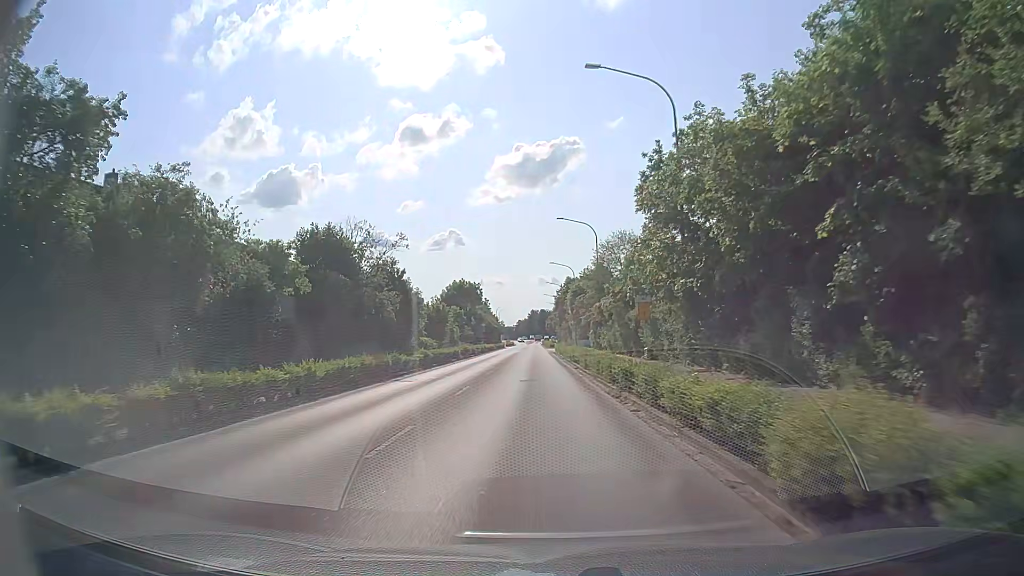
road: secondary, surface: asphalt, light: Day
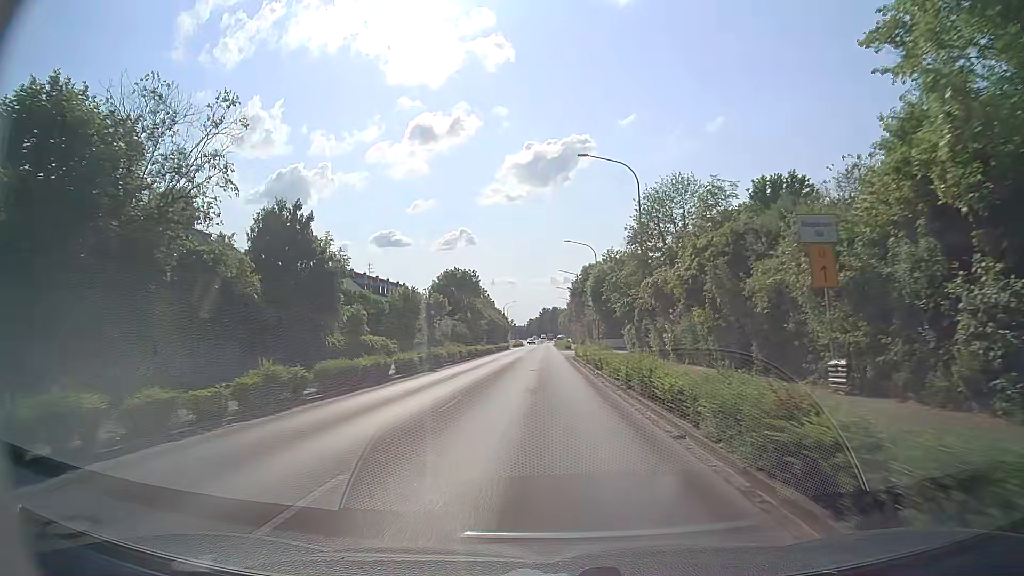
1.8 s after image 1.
(-0.2, +21.9) m; -1°
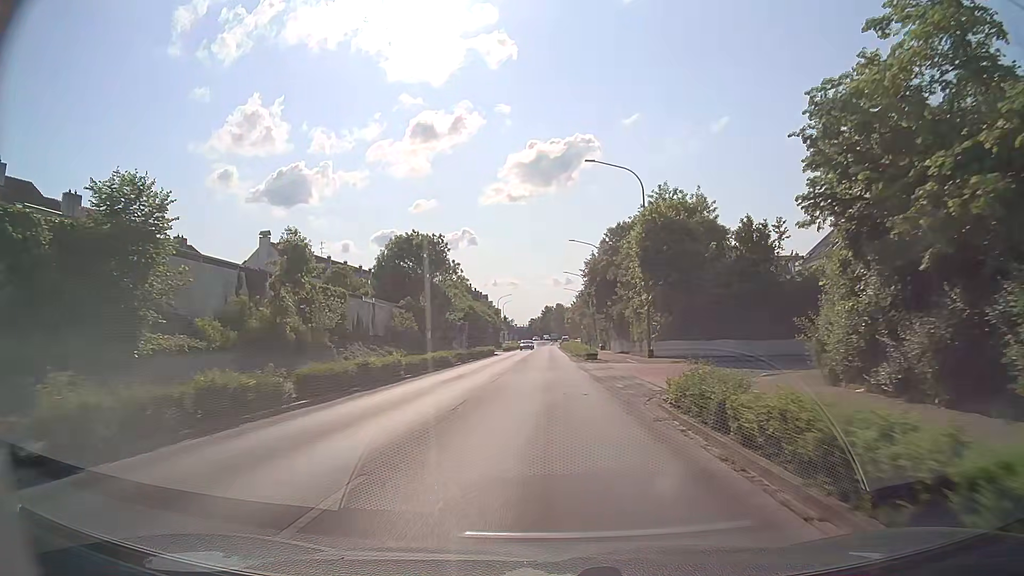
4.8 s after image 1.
(-0.1, +35.8) m; 0°
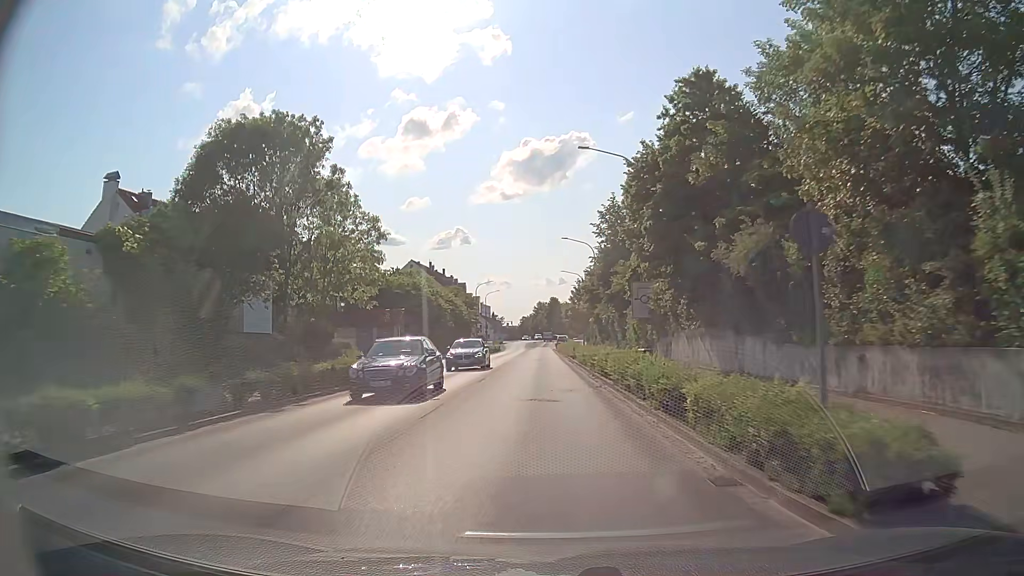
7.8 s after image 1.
(+0.3, +37.5) m; +1°
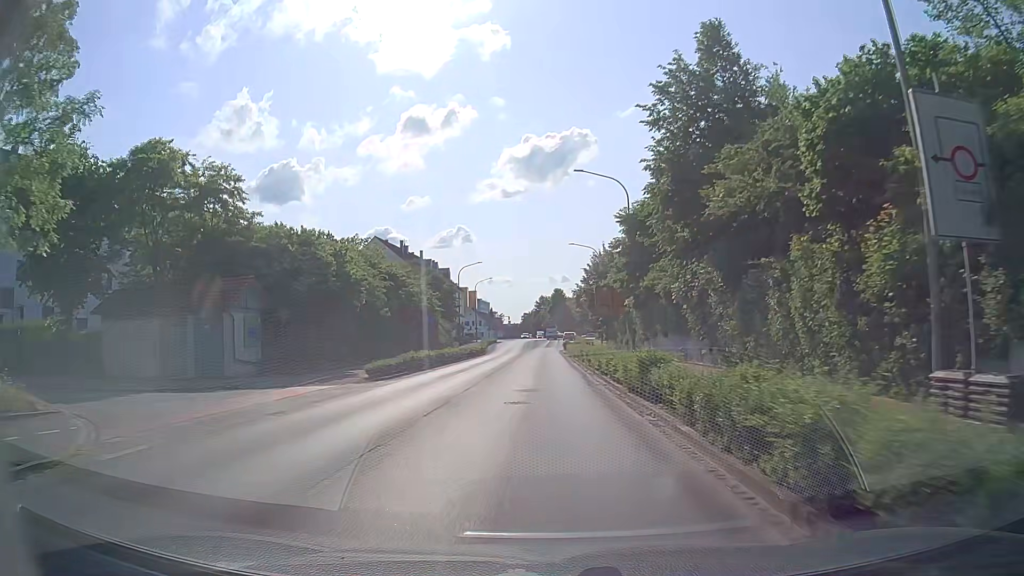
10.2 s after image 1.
(-0.3, +29.5) m; -1°
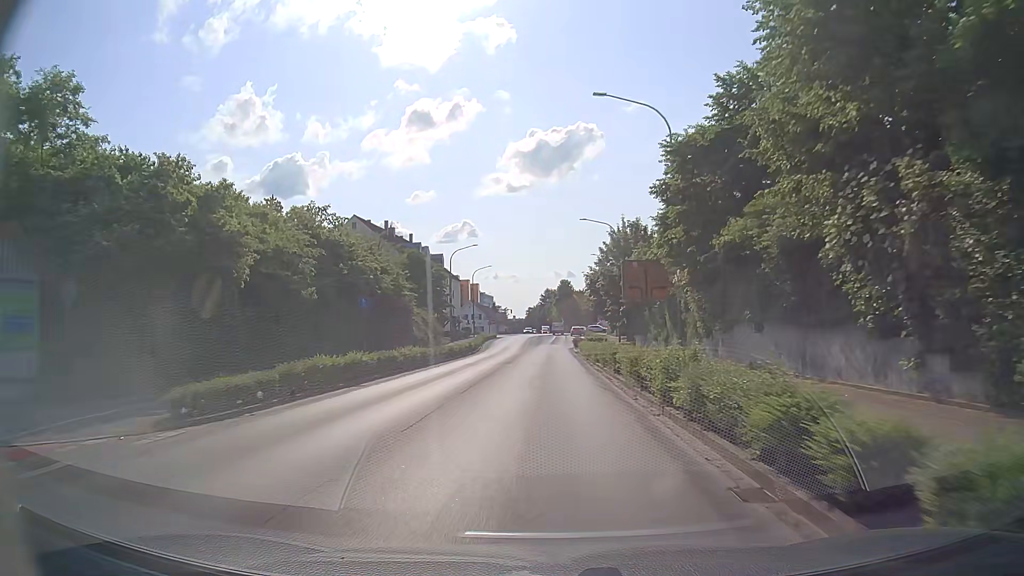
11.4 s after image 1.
(0.0, +14.2) m; 0°
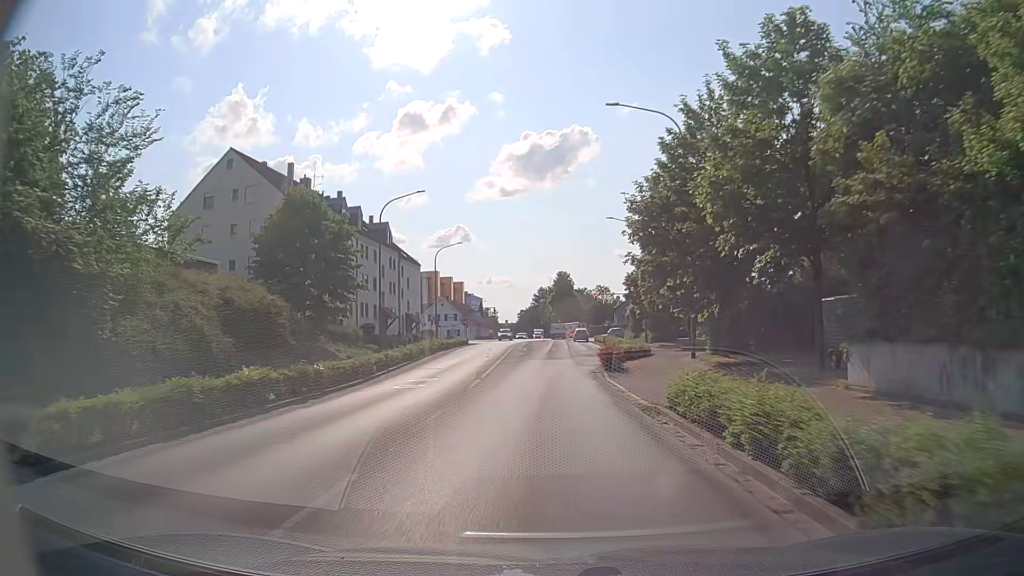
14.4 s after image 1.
(-0.1, +35.3) m; 0°
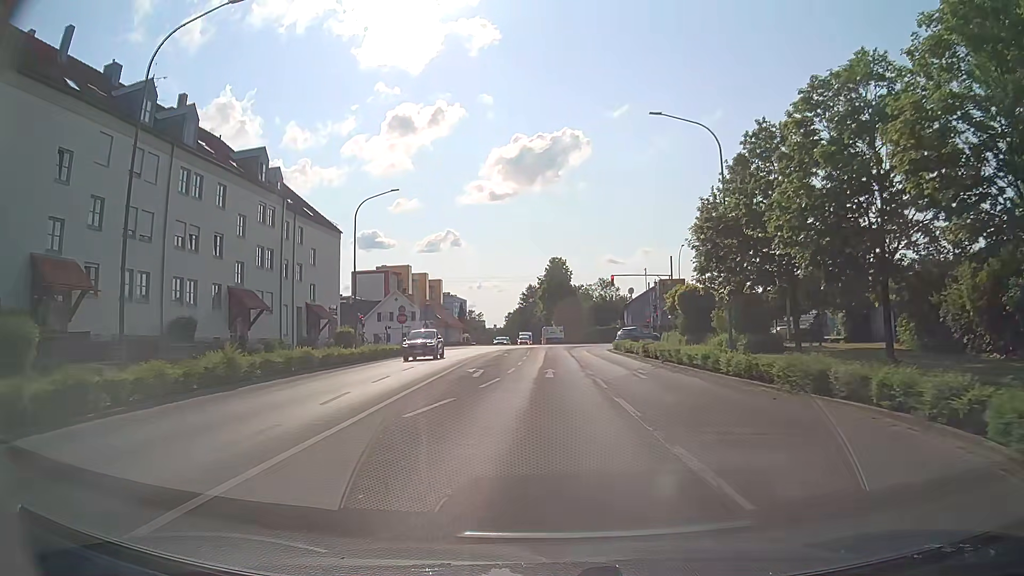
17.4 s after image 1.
(+0.2, +32.8) m; +1°
